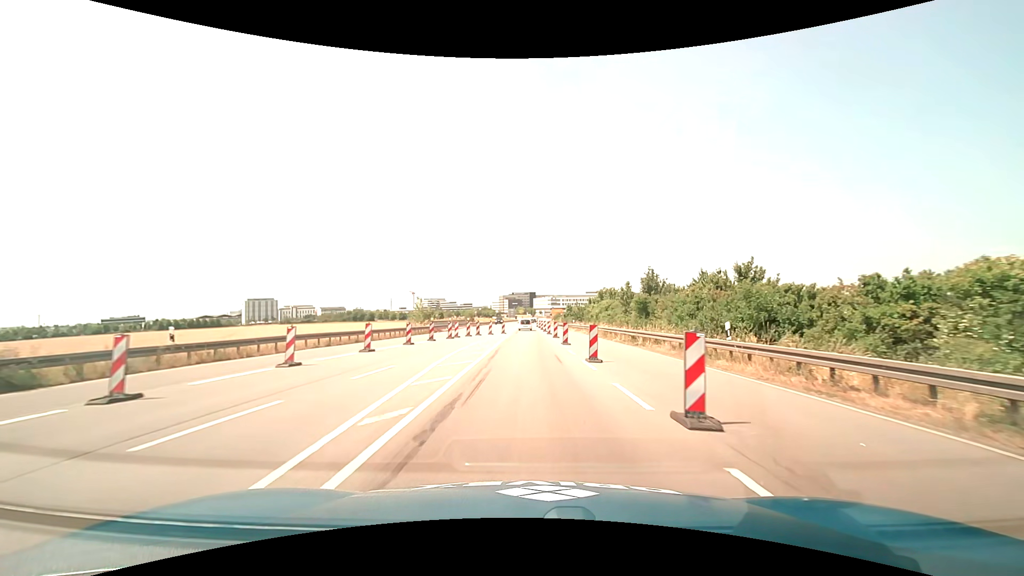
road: primary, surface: asphalt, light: Day
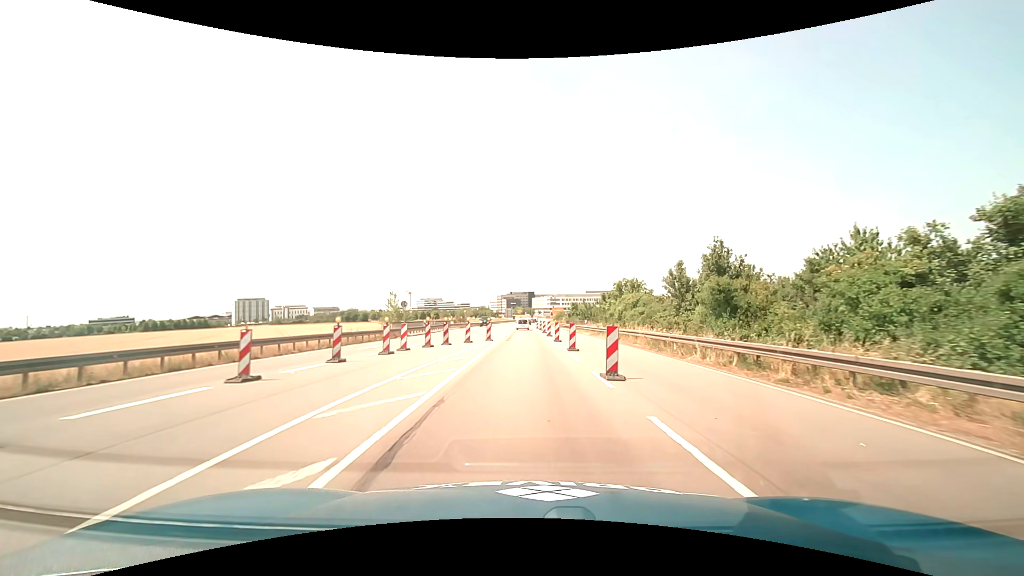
(+0.1, +15.7) m; 0°
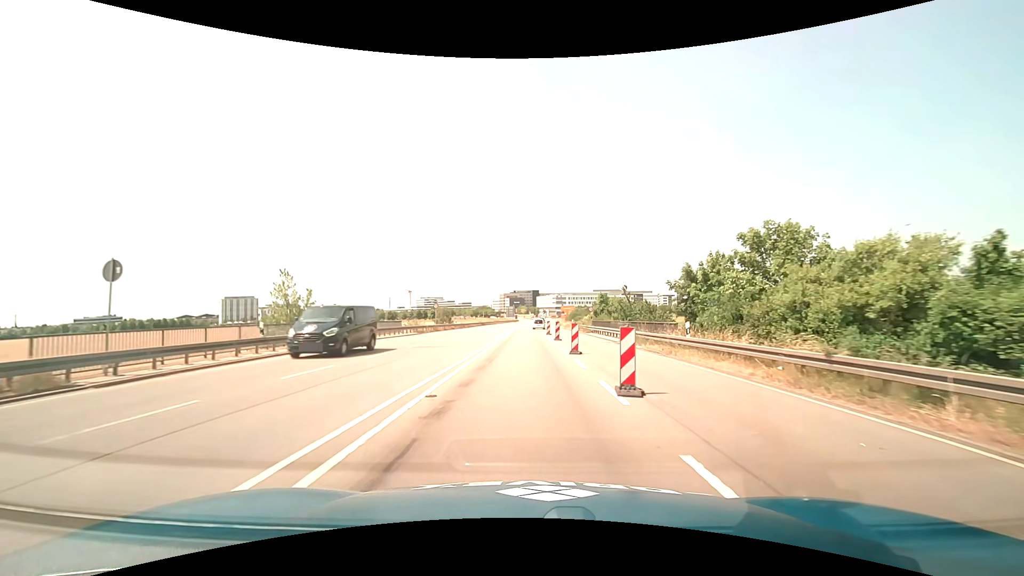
(-0.1, +31.8) m; 0°
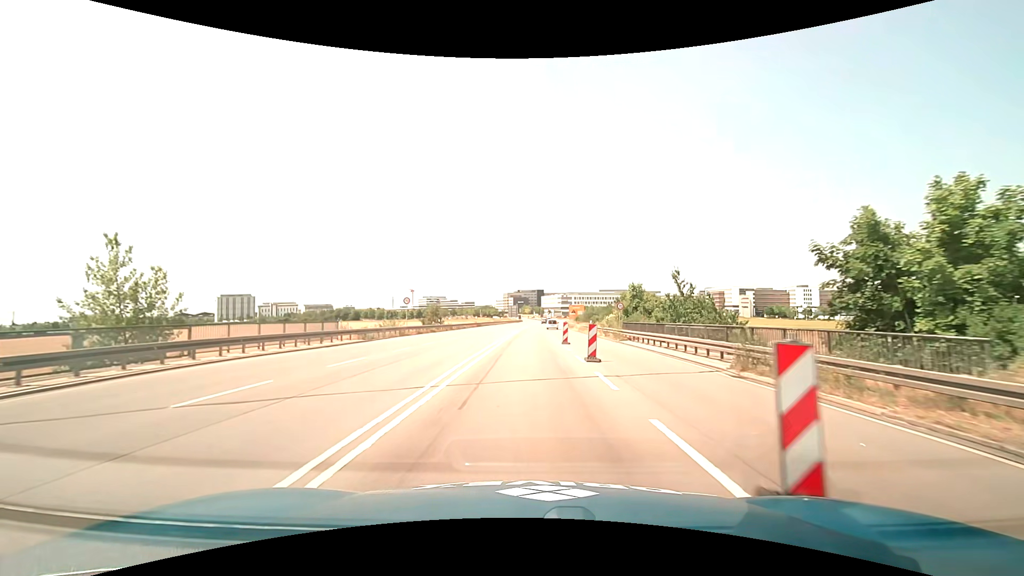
(-0.1, +16.2) m; -1°
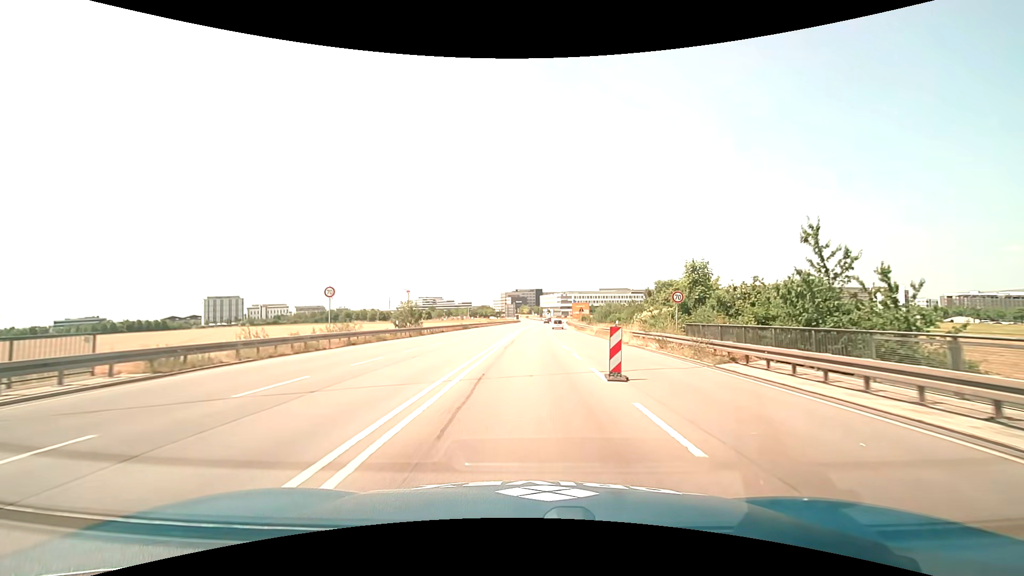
(0.0, +16.6) m; 0°
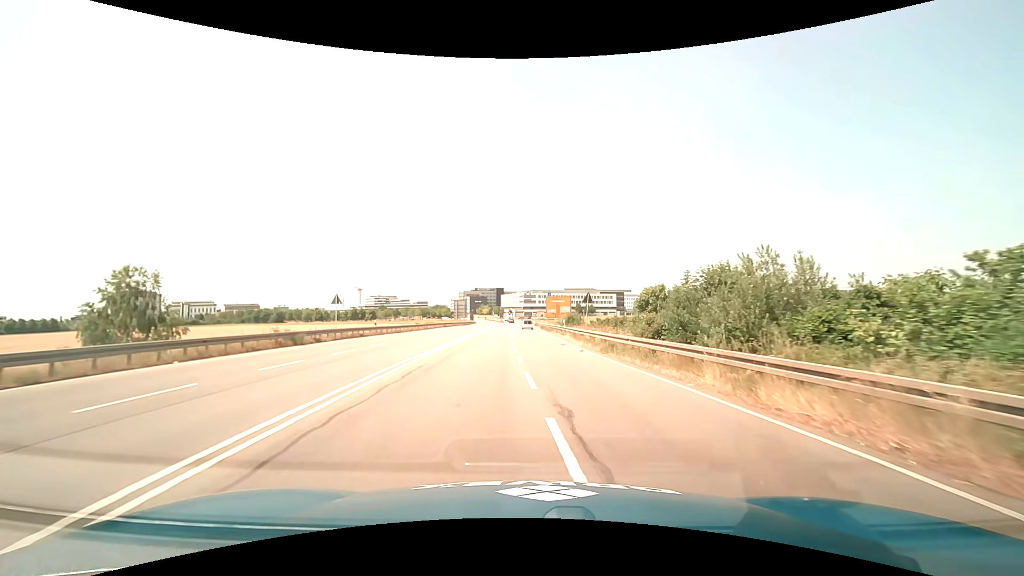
(+1.1, +43.3) m; +4°
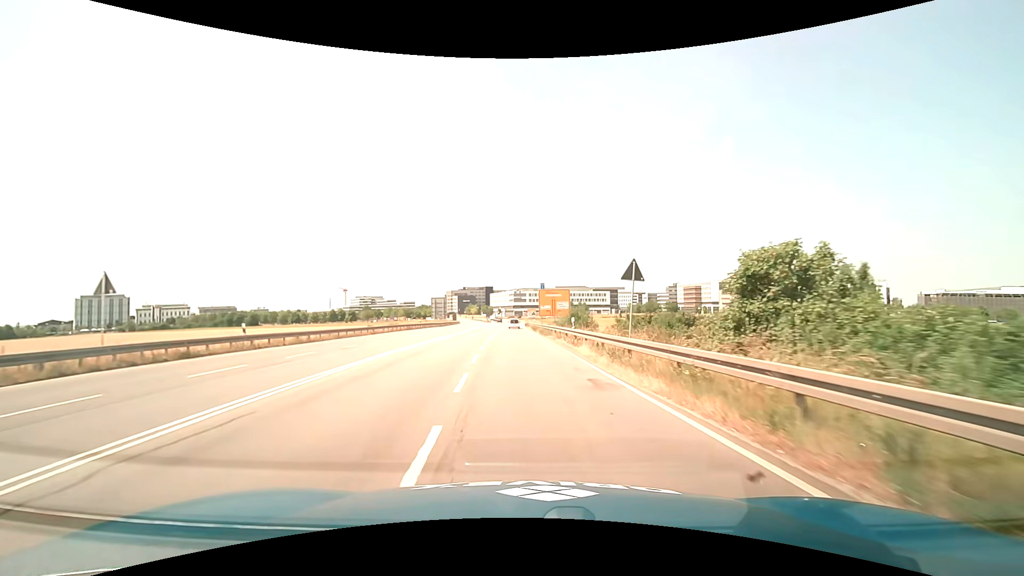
(+0.4, +18.5) m; +2°
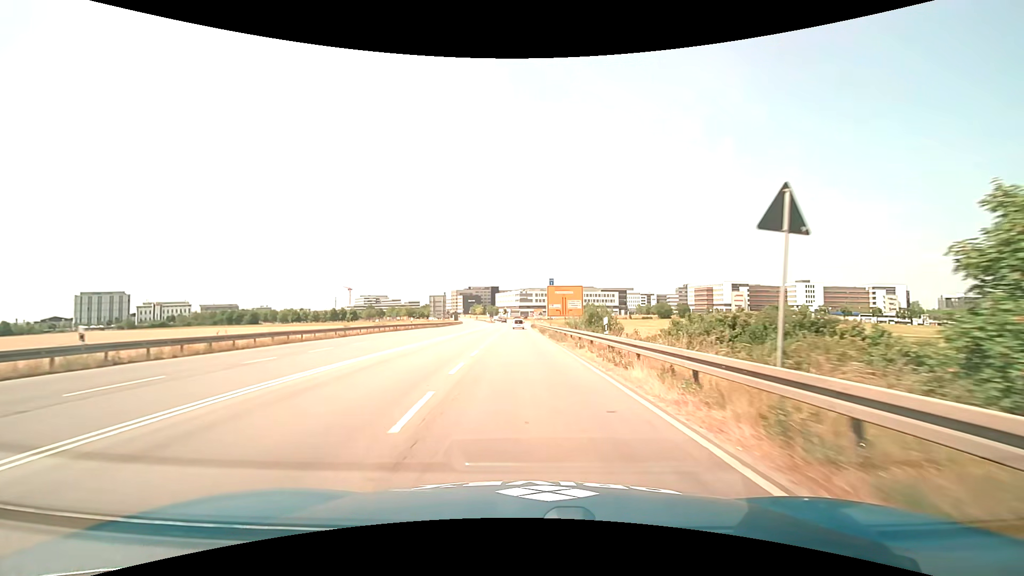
(-0.1, +9.5) m; -1°
(0, +10) (0, +20) (0, +30) (-1, +40) (-1, +50) (-1, +60) (-2, +70) (-2, +80) (-2, +90) (-3, +100) m
